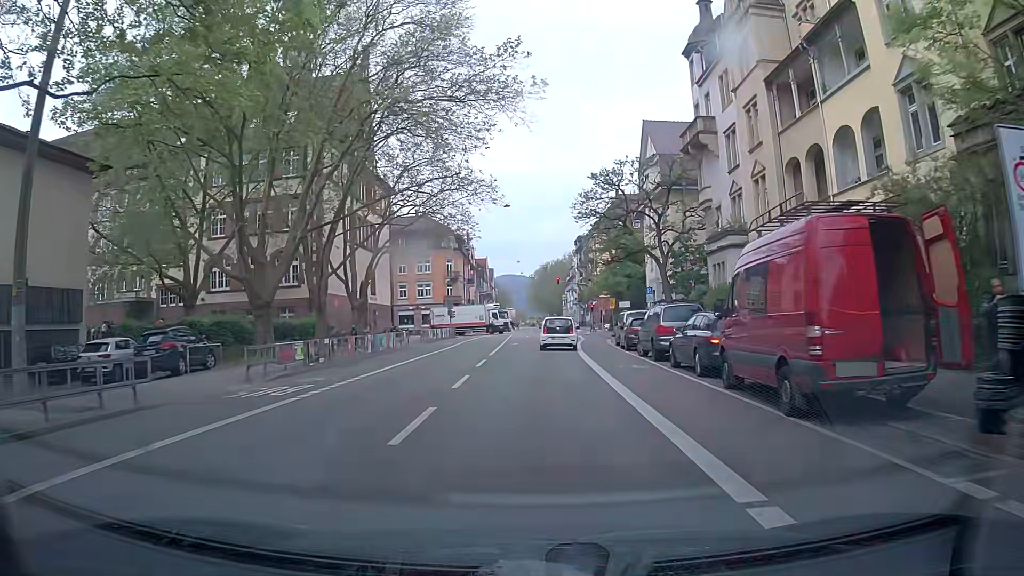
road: secondary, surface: asphalt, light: Day
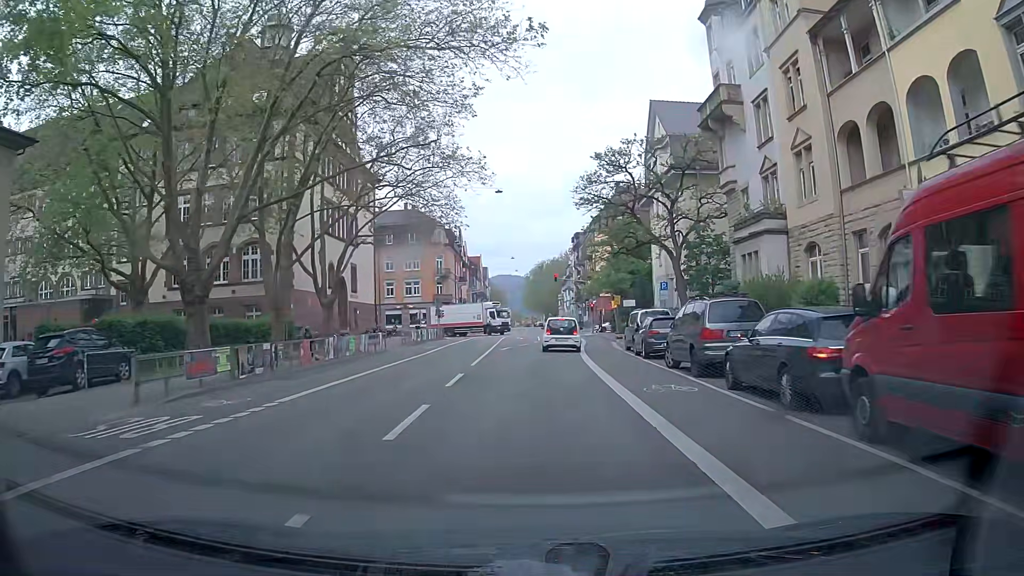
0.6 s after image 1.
(0.0, +5.8) m; +1°
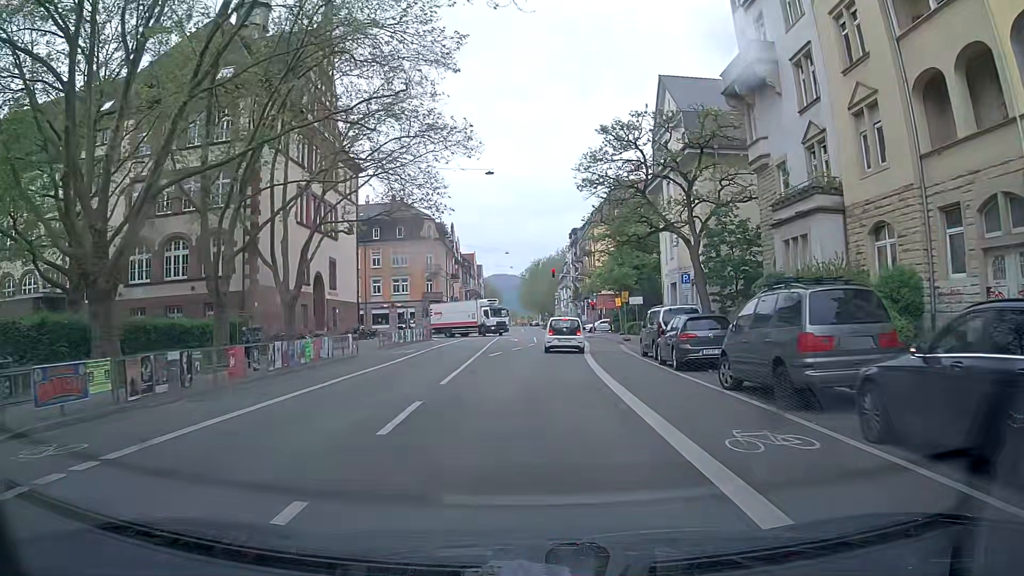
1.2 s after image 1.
(-0.1, +5.7) m; -1°
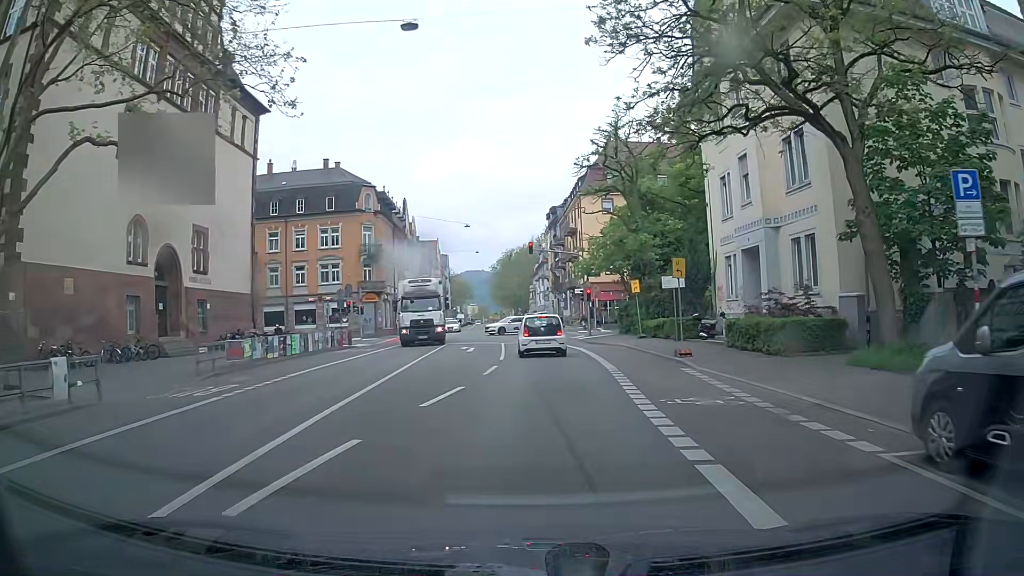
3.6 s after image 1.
(+0.4, +20.5) m; +3°
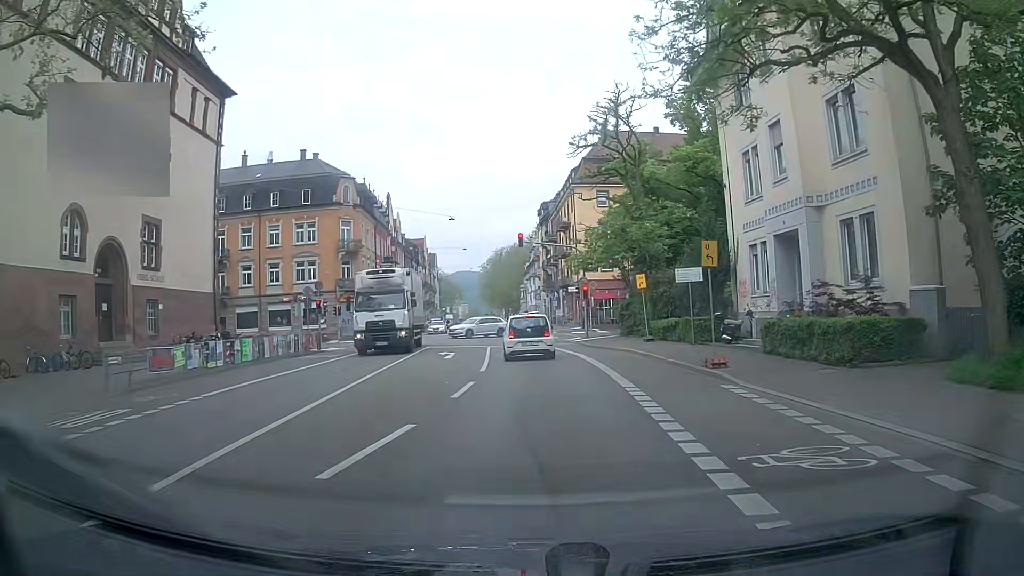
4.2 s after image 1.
(0.0, +4.6) m; 0°
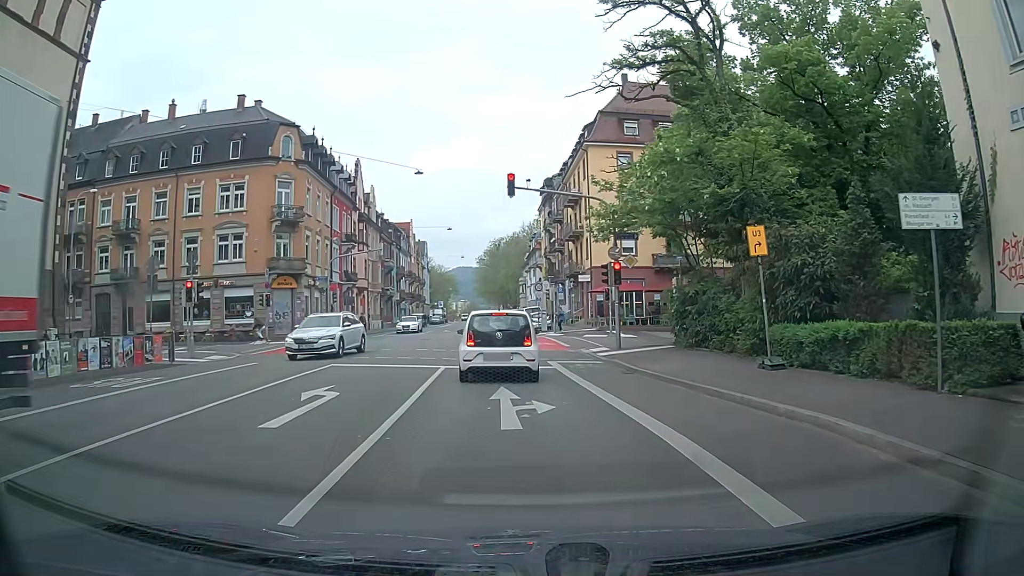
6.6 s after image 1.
(+0.2, +16.1) m; -1°
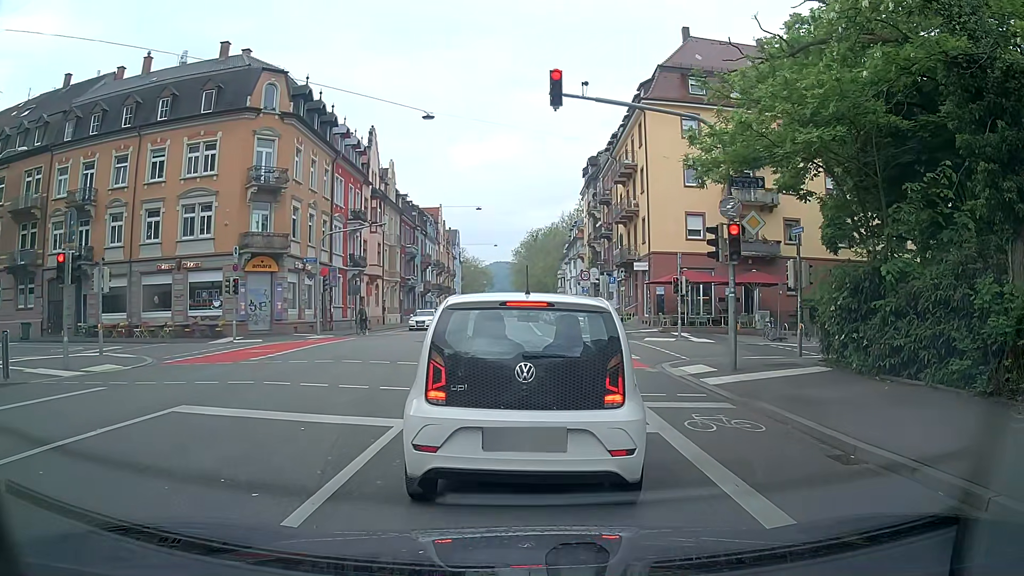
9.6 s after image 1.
(-0.2, +9.9) m; -4°
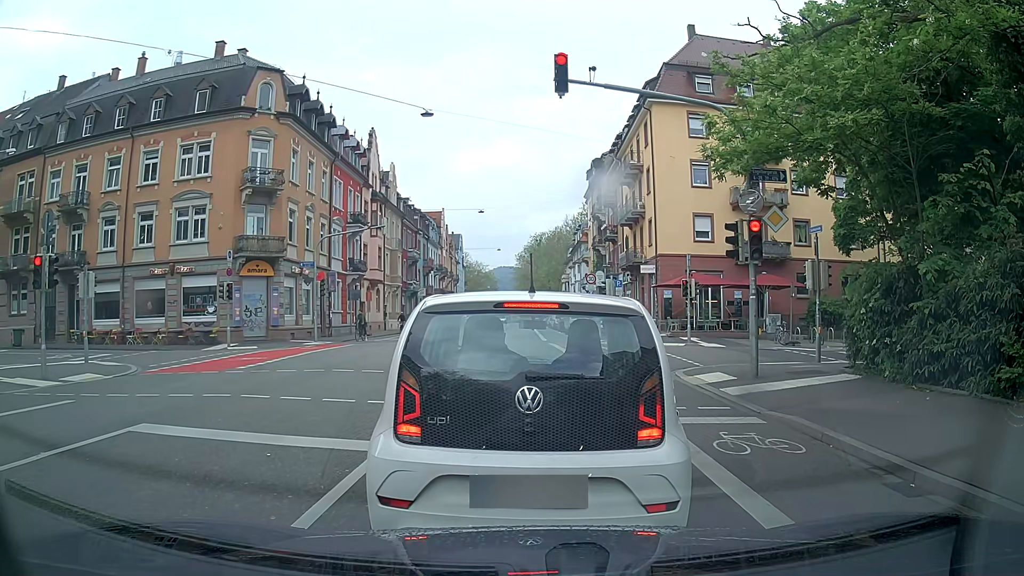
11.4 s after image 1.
(0.0, +1.1) m; 0°
